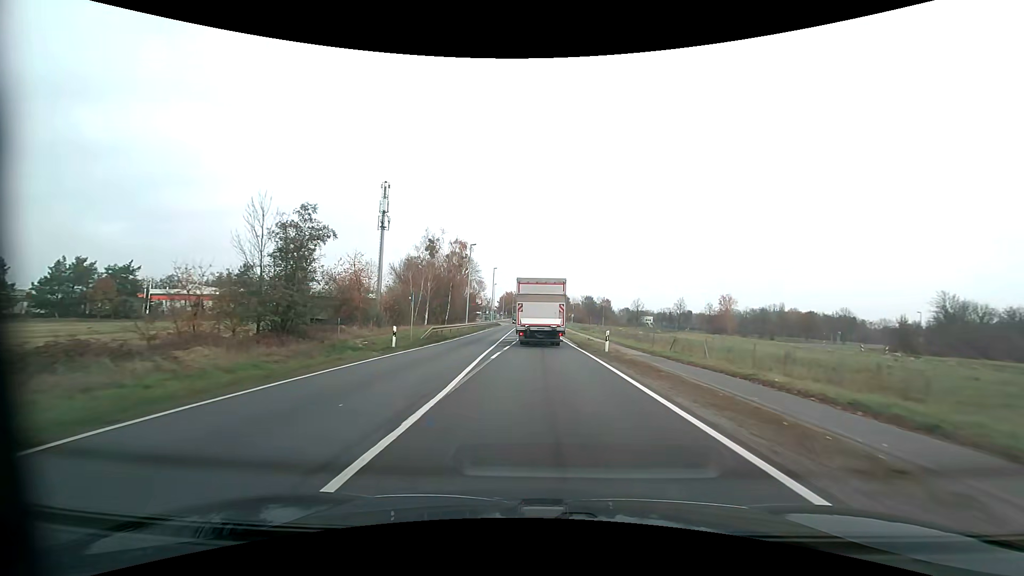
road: primary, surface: asphalt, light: Day
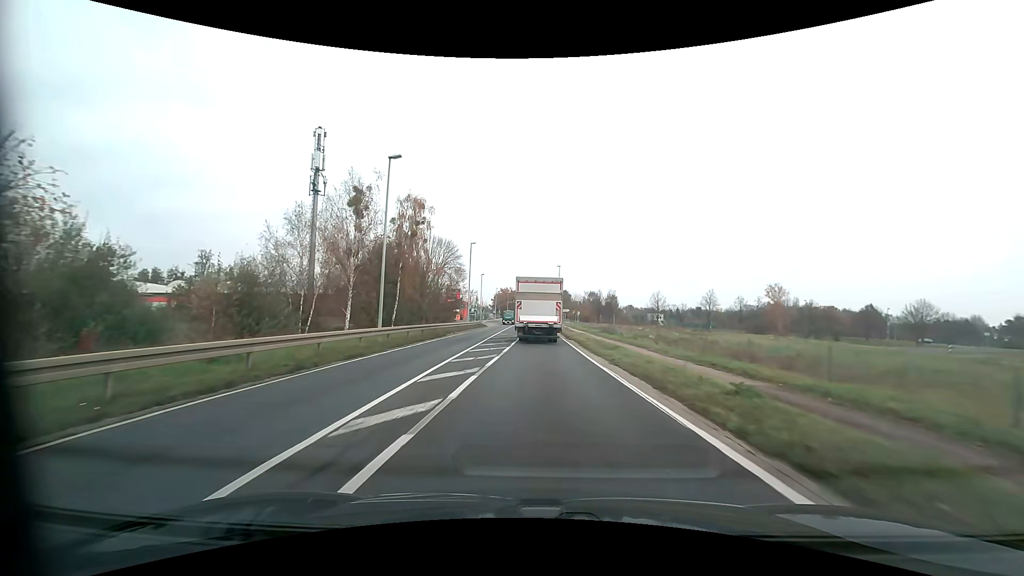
(+0.1, +27.1) m; 0°
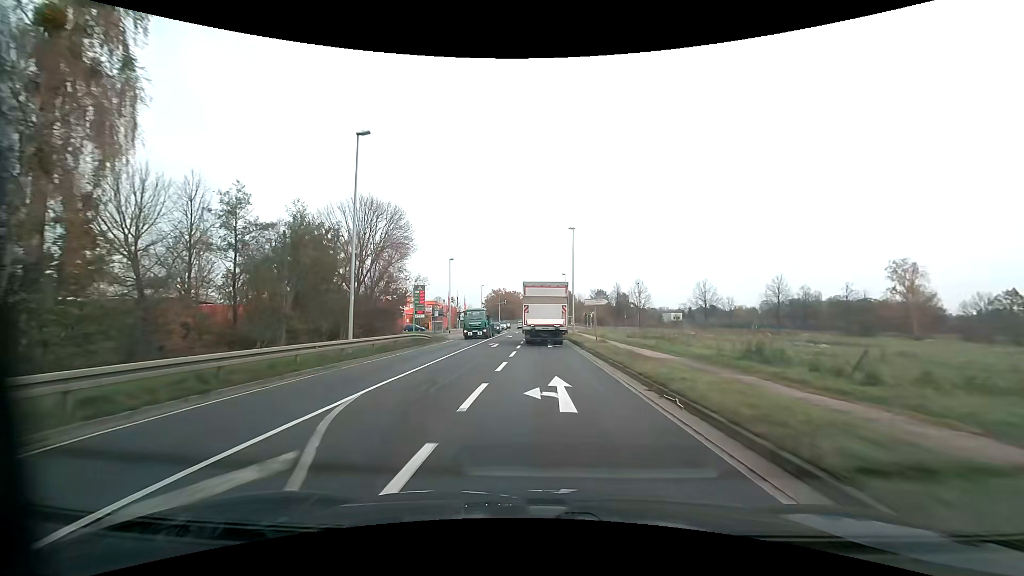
(-0.1, +36.0) m; 0°
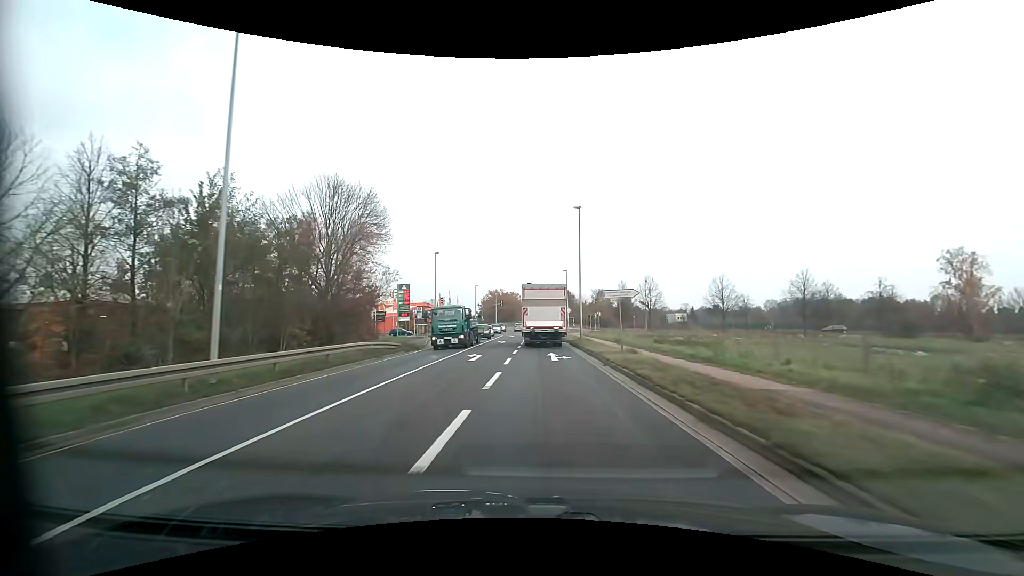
(0.0, +9.0) m; 0°
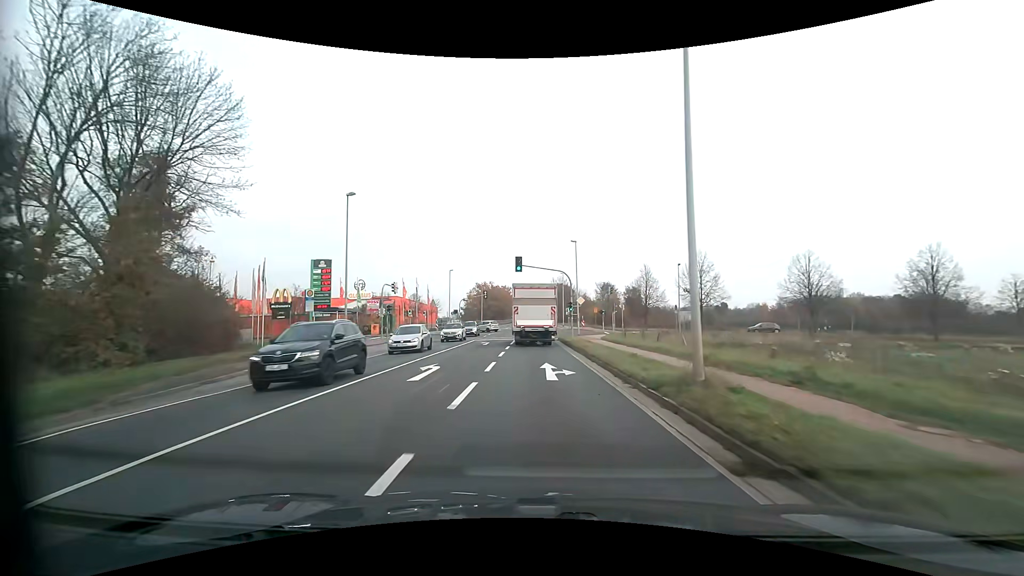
(+0.1, +26.8) m; 0°
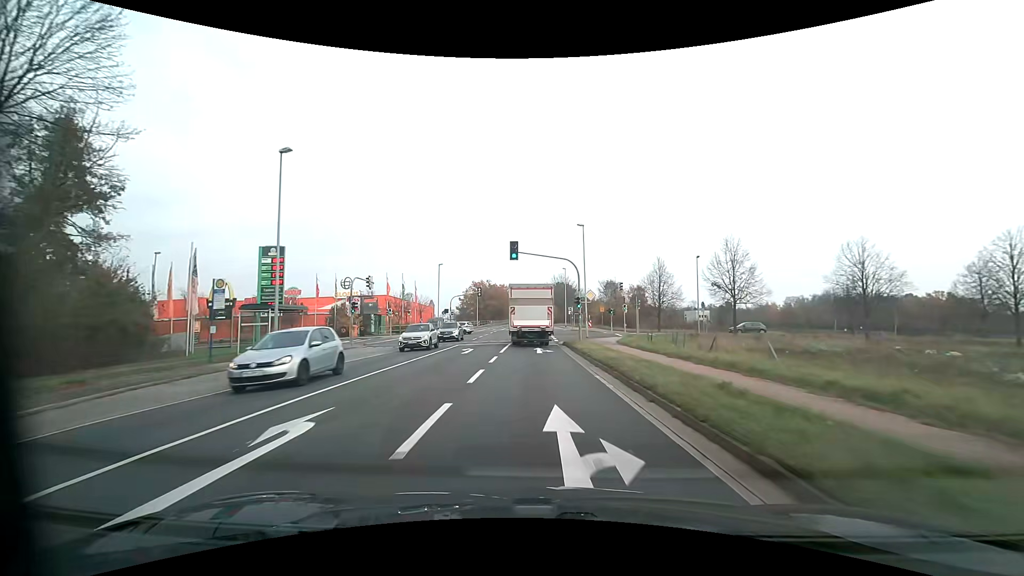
(0.0, +8.8) m; 0°
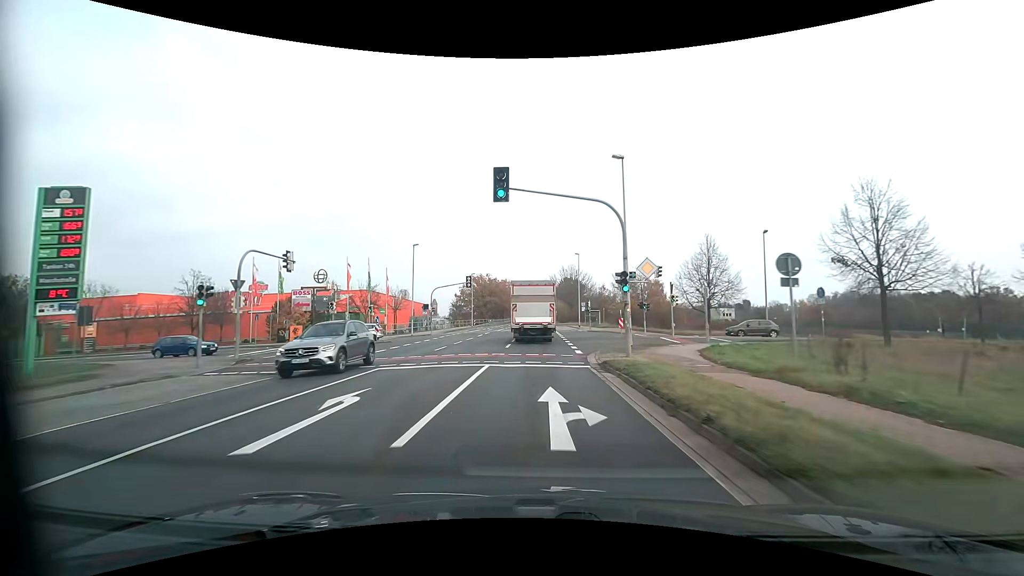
(-0.2, +17.8) m; -1°
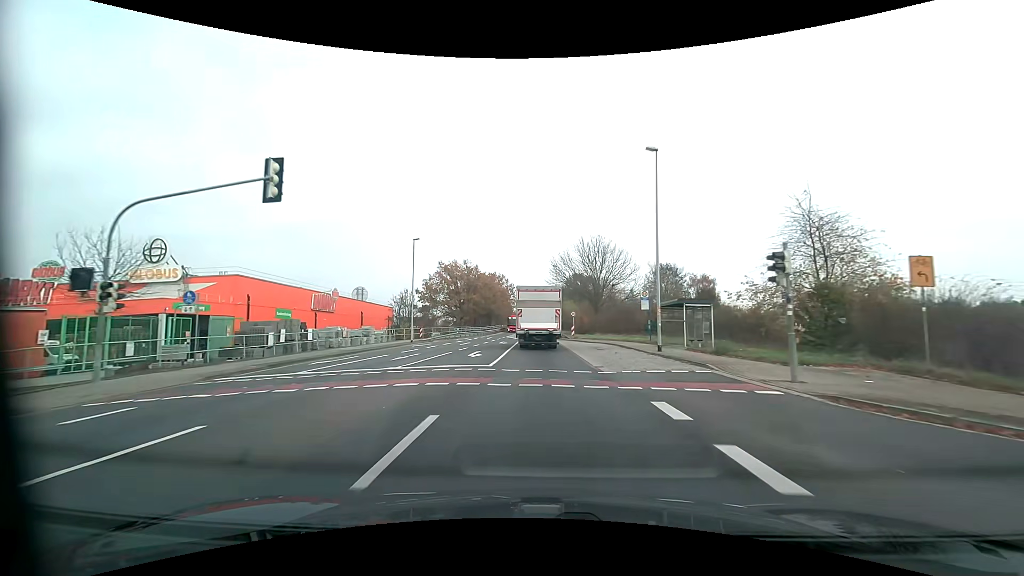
(-0.2, +45.4) m; 0°
(0, +10) (0, +20) (0, +30) (0, +40) (0, +50) (0, +60) (0, +70) (0, +80) (0, +90) (0, +100) m
